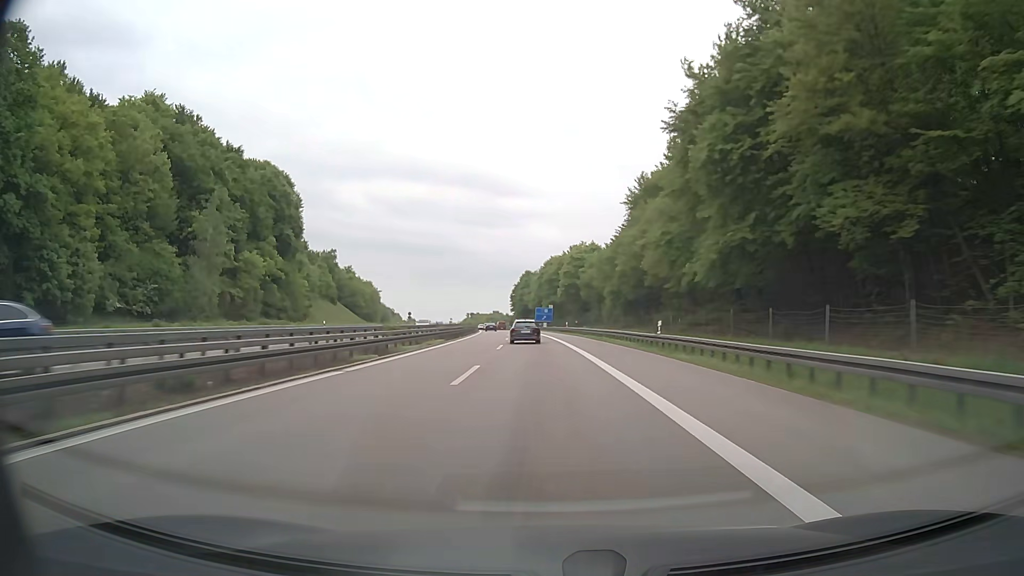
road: motorway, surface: asphalt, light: Day
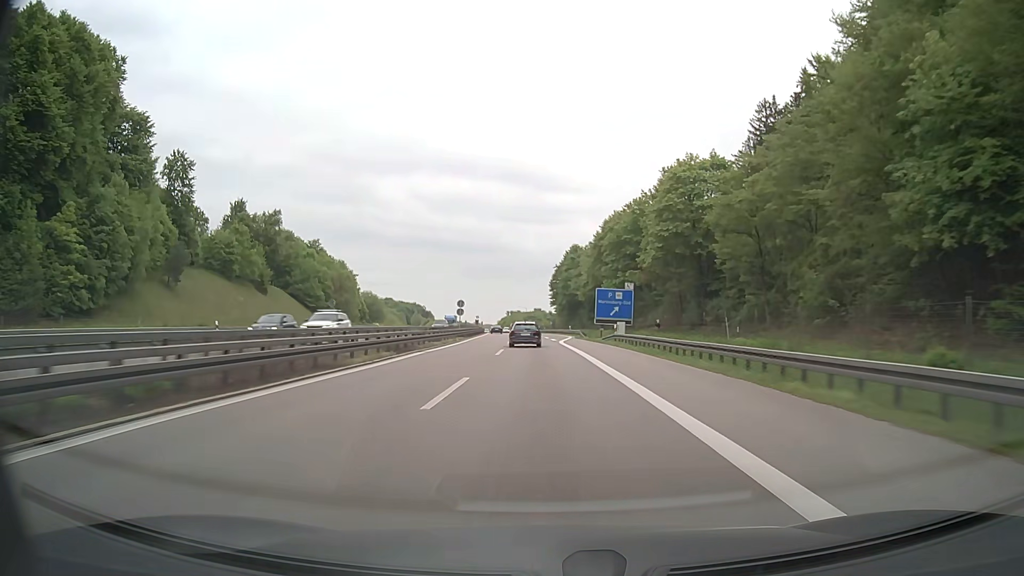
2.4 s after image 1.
(-2.5, +76.7) m; -4°
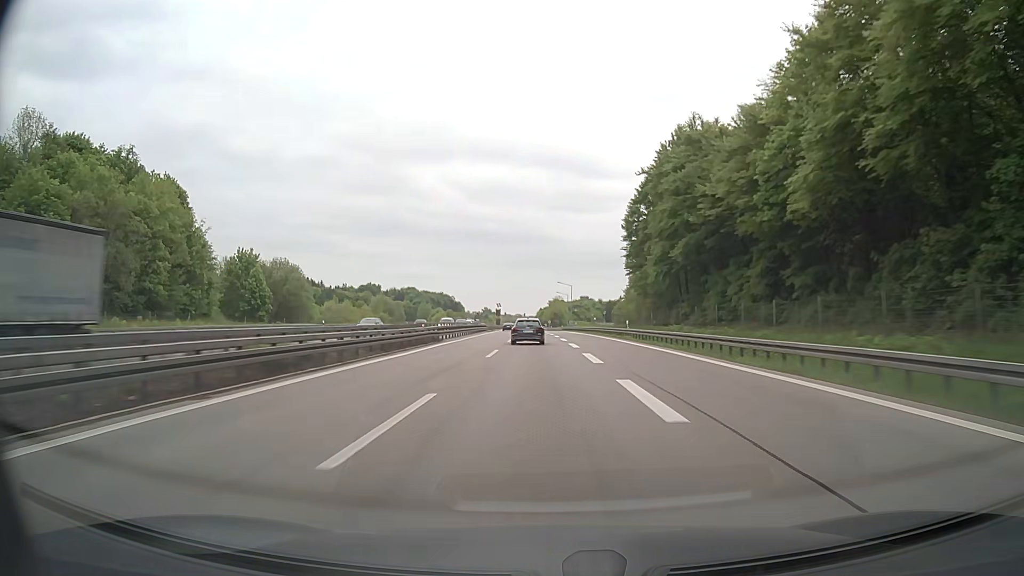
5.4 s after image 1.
(-3.0, +95.5) m; -4°
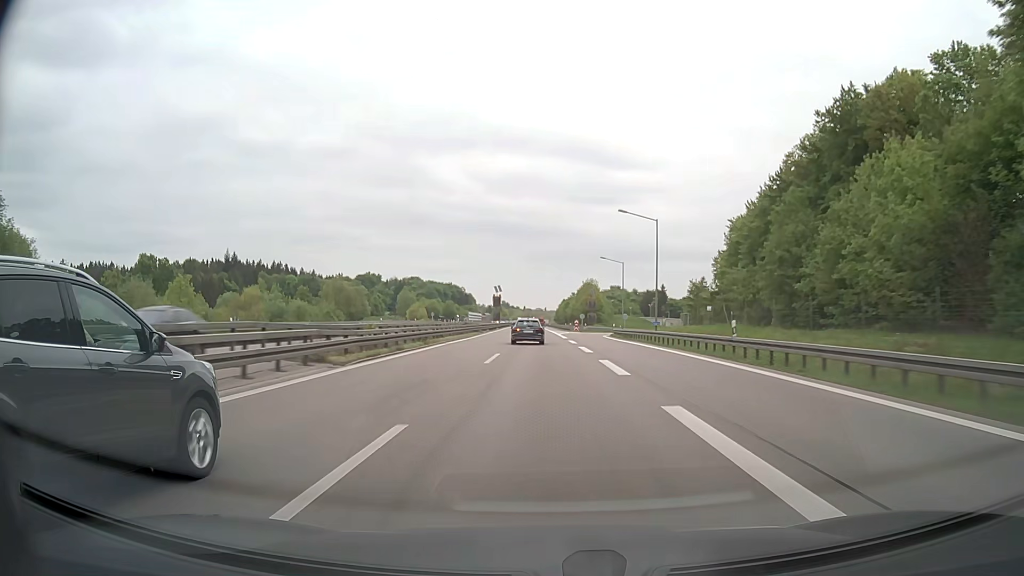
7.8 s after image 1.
(-1.5, +76.5) m; -2°
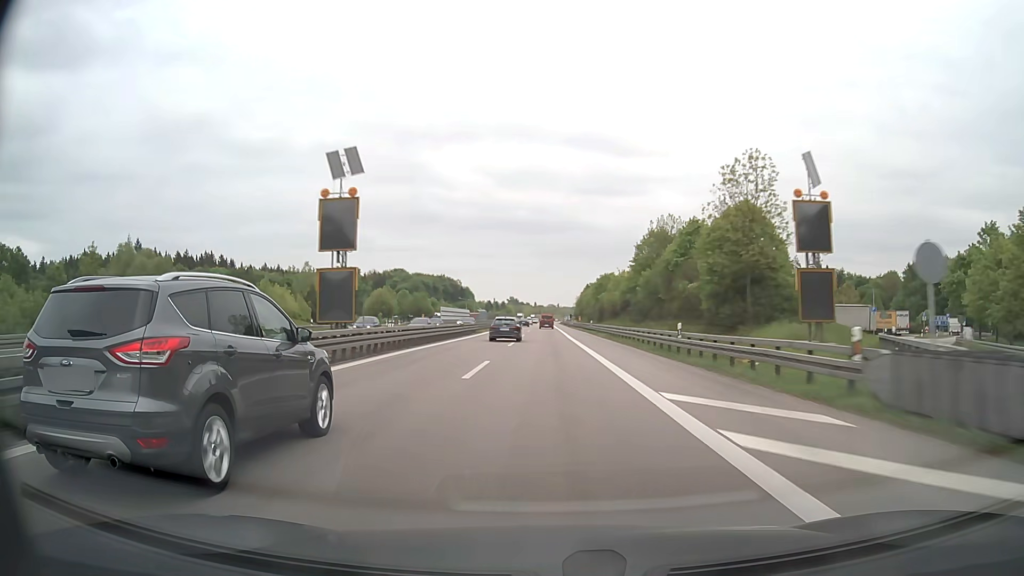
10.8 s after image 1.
(-1.3, +96.7) m; -1°
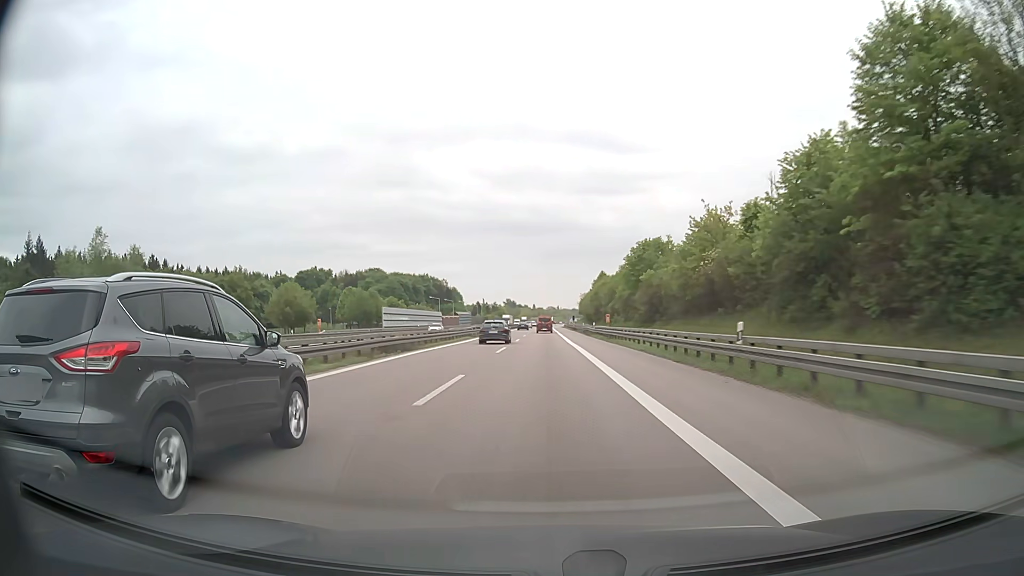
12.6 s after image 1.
(0.0, +59.0) m; 0°
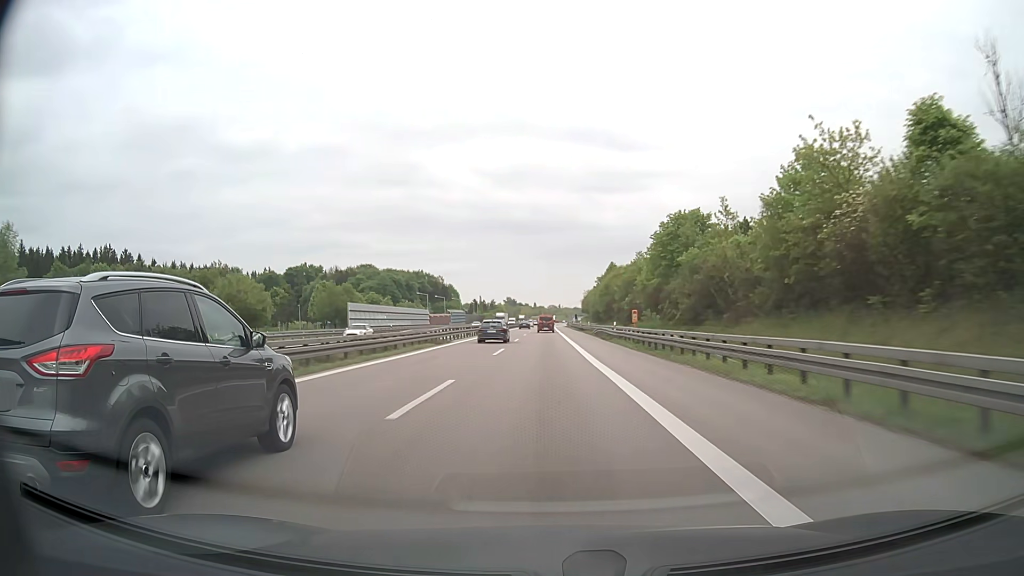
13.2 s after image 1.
(0.0, +19.8) m; 0°
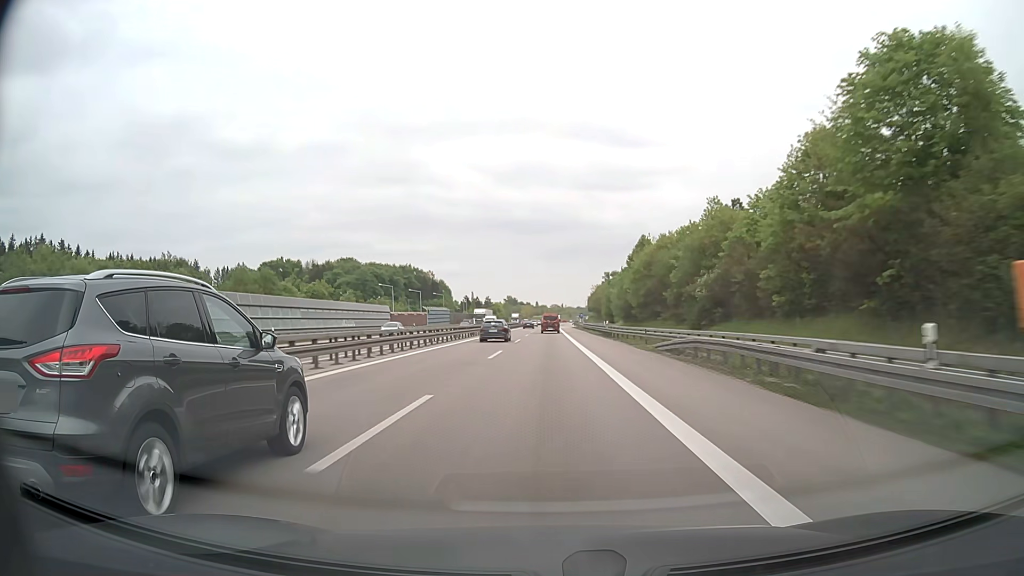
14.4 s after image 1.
(-0.2, +39.6) m; 0°
(0, +10) (0, +20) (0, +30) (0, +40) (0, +50) (0, +60) (0, +70) (0, +80) (0, +90) (0, +100) m
